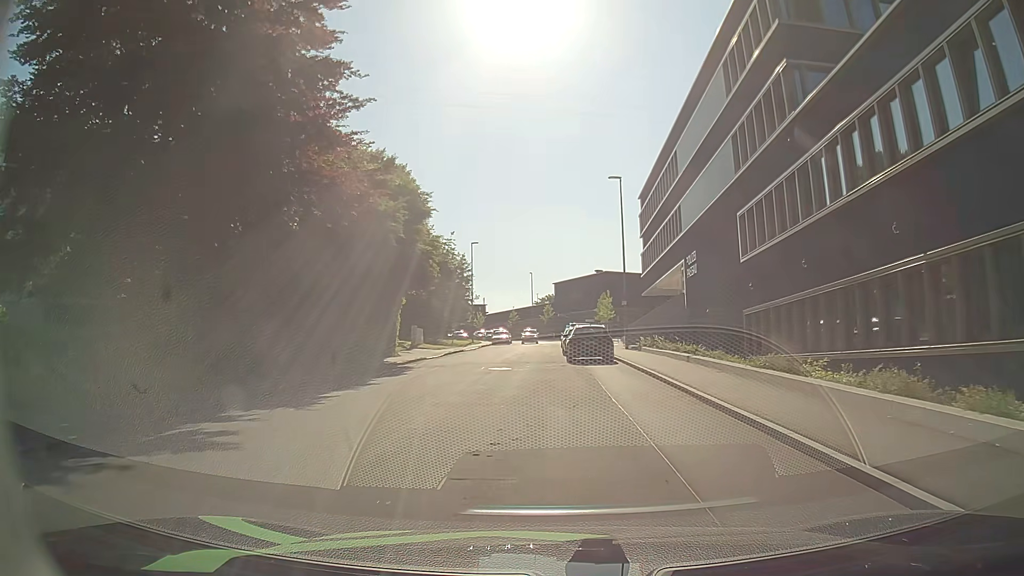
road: residential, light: Day
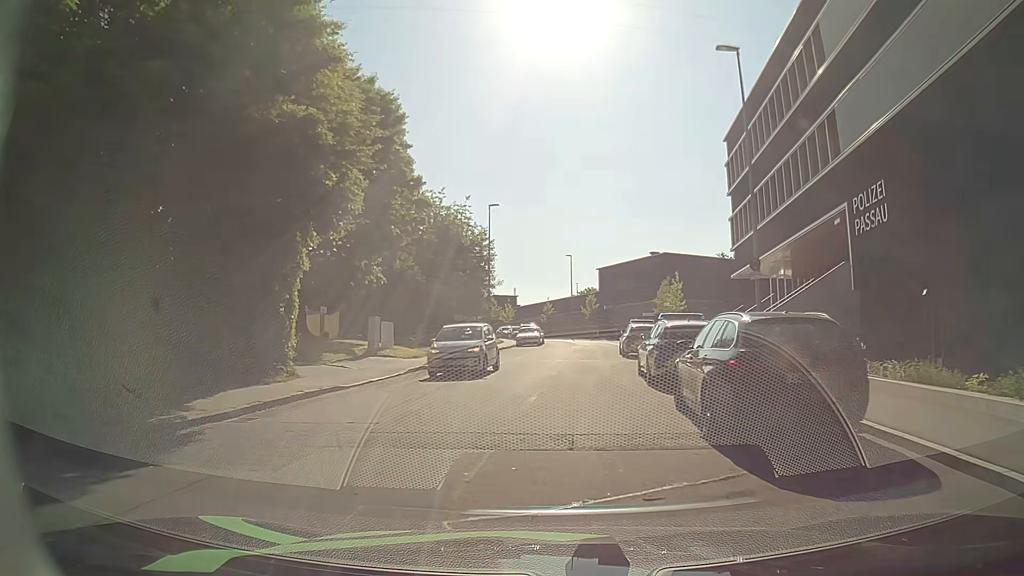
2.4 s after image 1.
(-0.7, +19.2) m; -4°
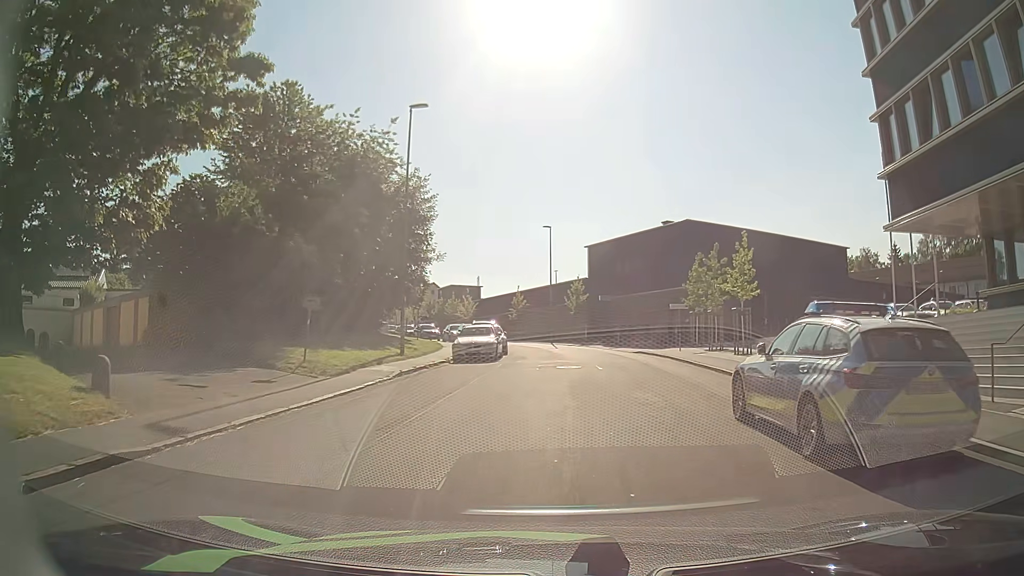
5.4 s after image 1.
(+0.6, +22.9) m; +4°
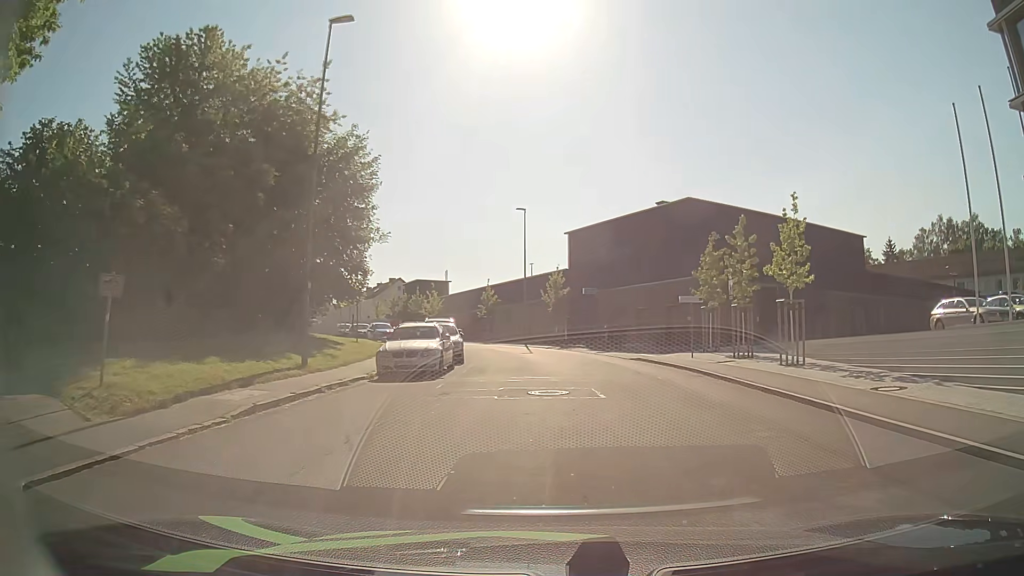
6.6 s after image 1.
(0.0, +8.5) m; +1°
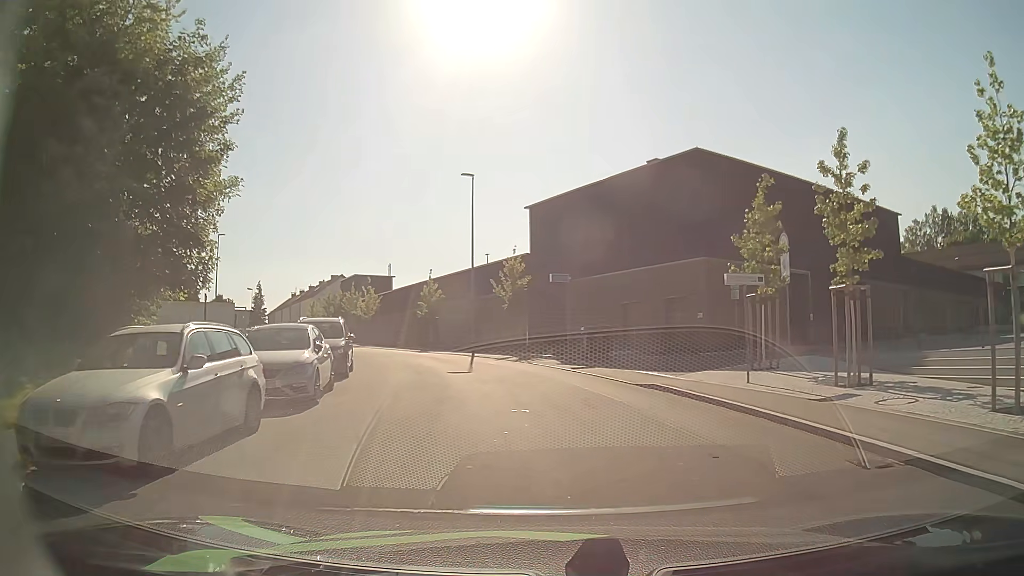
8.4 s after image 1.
(+0.3, +12.3) m; +3°
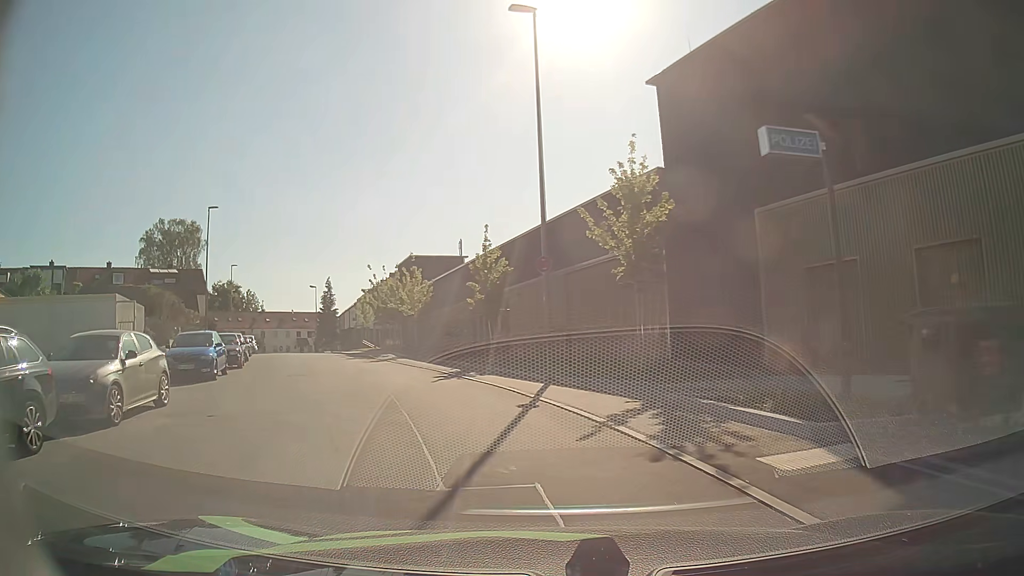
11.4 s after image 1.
(-1.1, +21.2) m; -10°
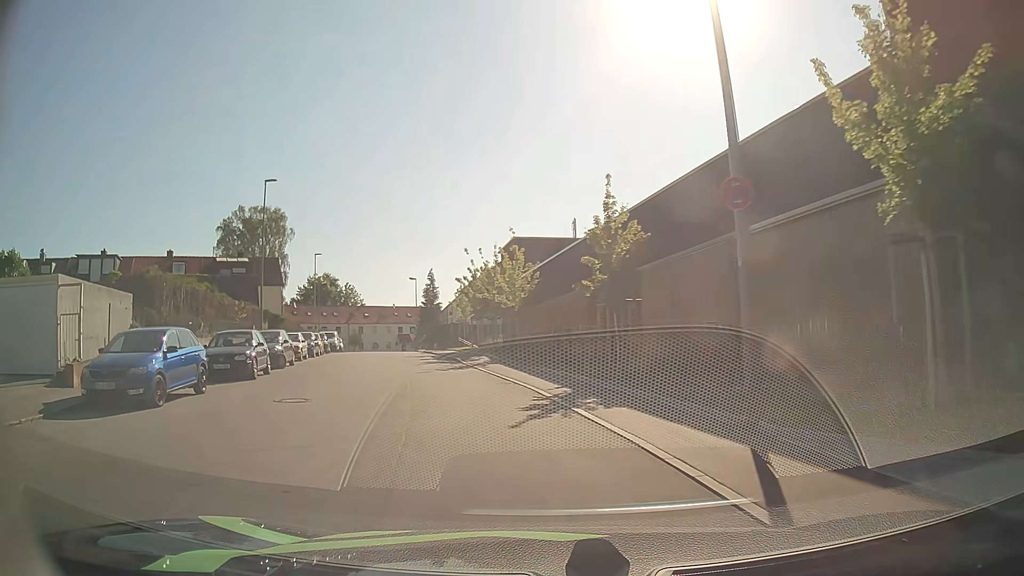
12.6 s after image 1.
(-0.7, +8.6) m; -10°
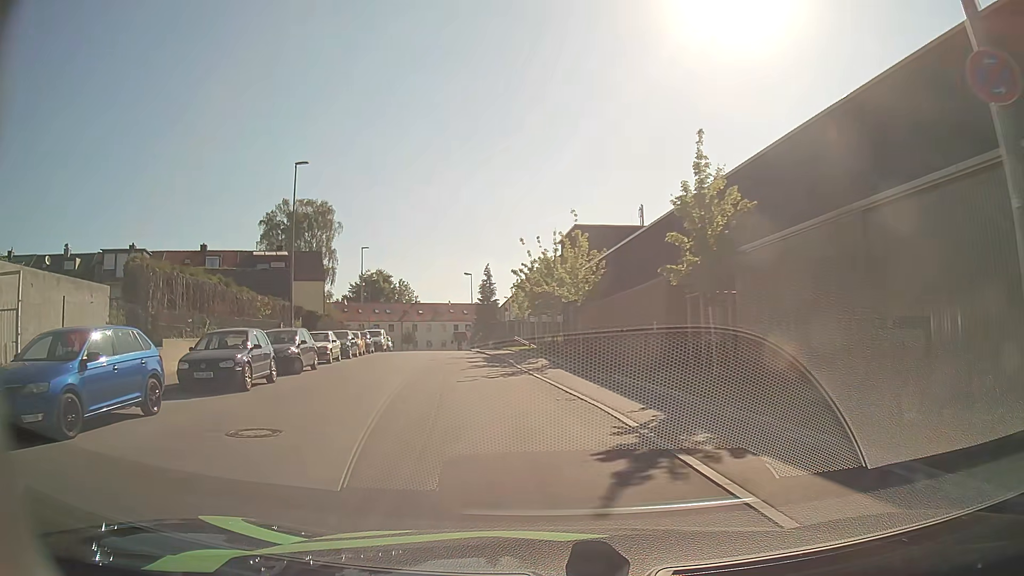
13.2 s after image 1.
(-0.2, +4.3) m; -5°
